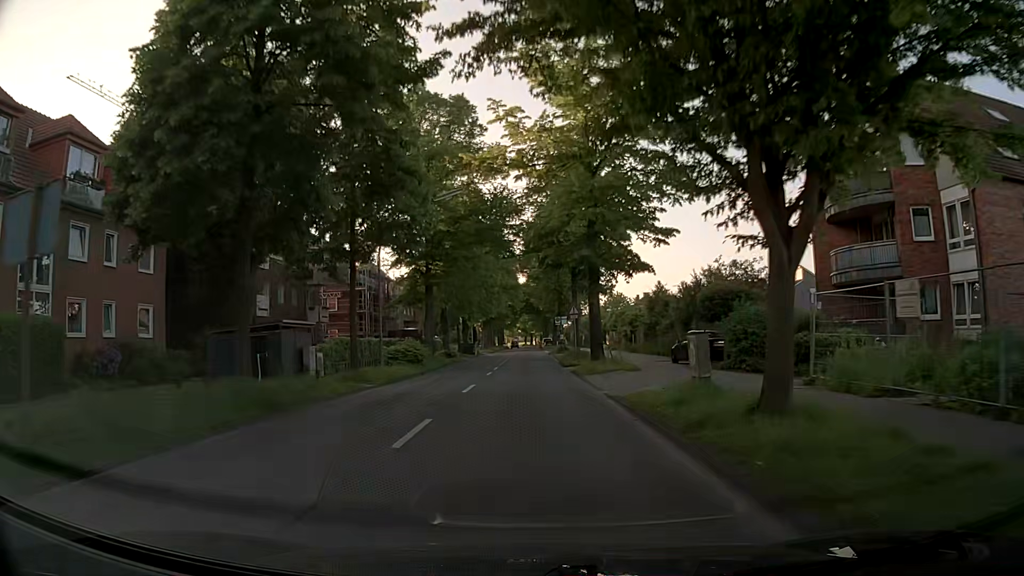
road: secondary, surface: asphalt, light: Day
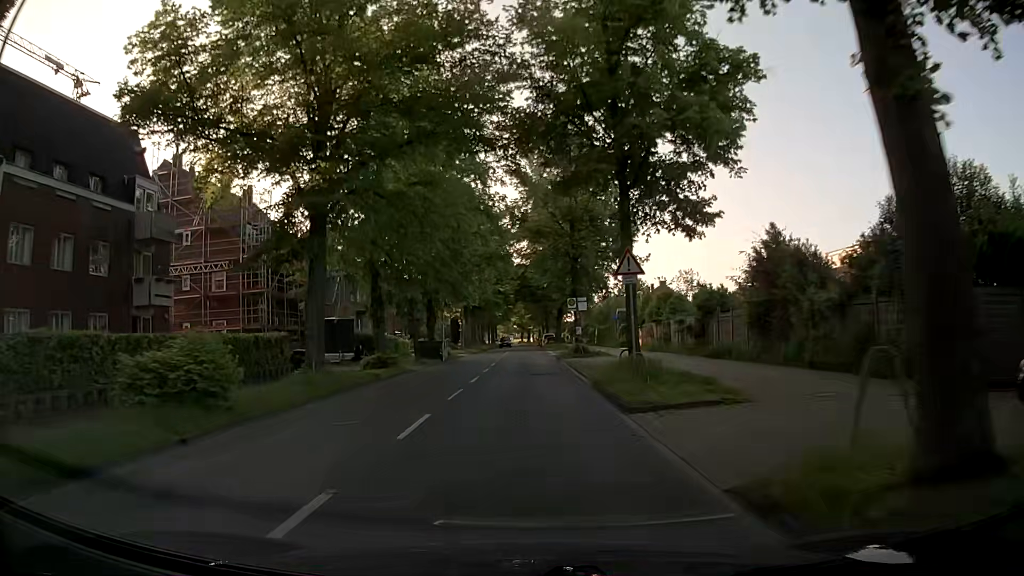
(0.0, +23.8) m; 0°
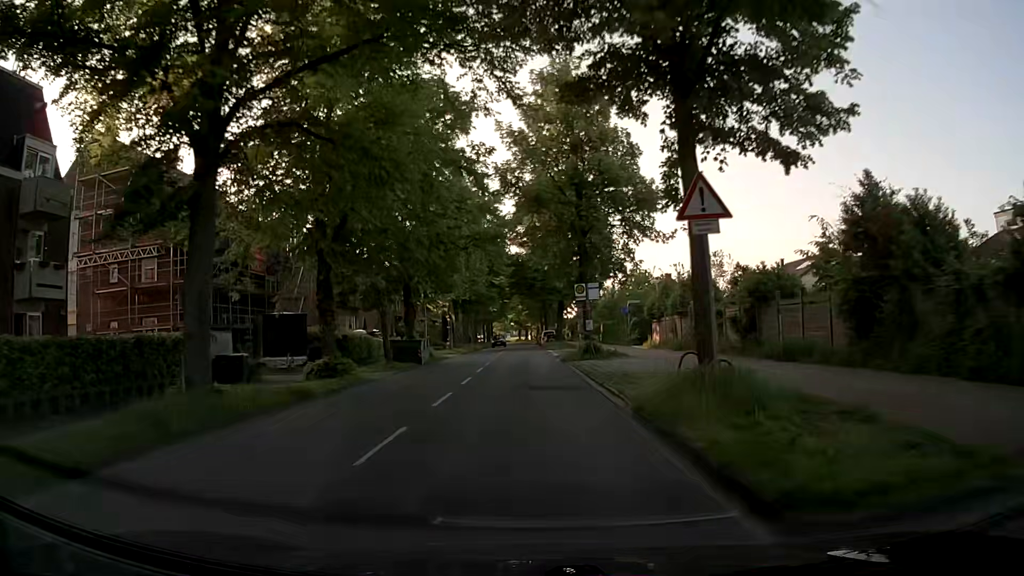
(0.0, +8.0) m; +1°
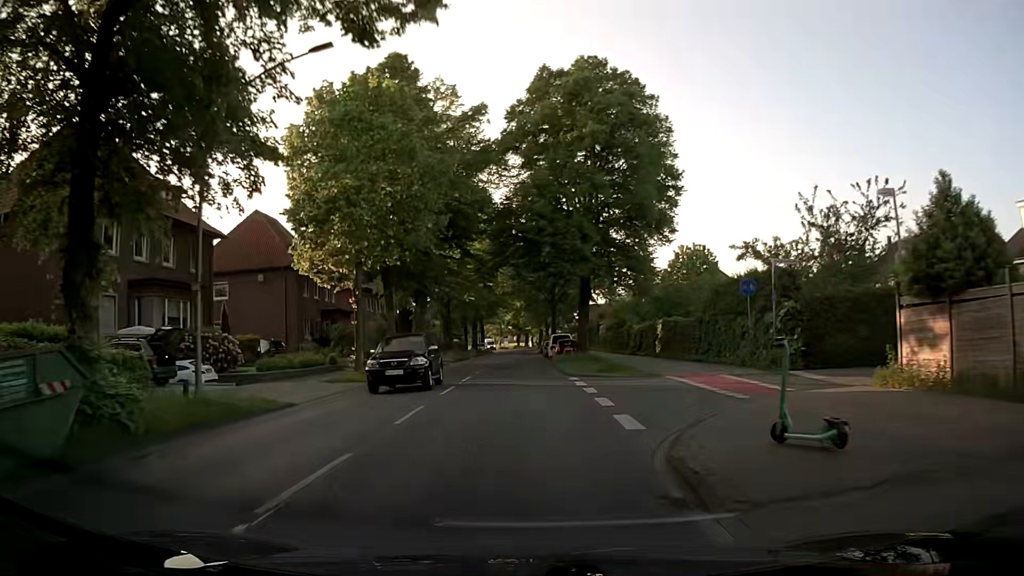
(-0.3, +32.0) m; 0°
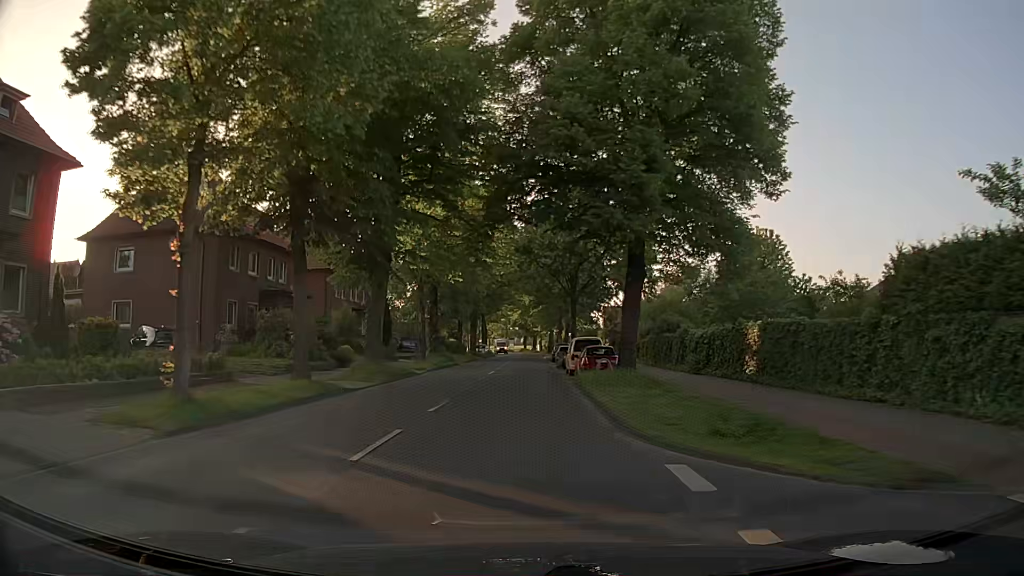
(-0.3, +15.5) m; -1°
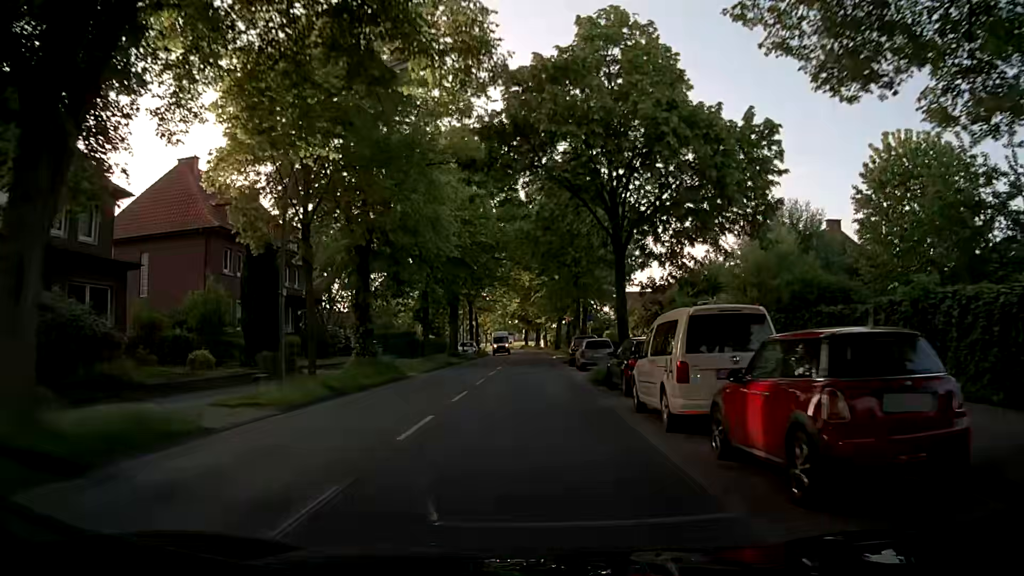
(0.0, +22.5) m; 0°
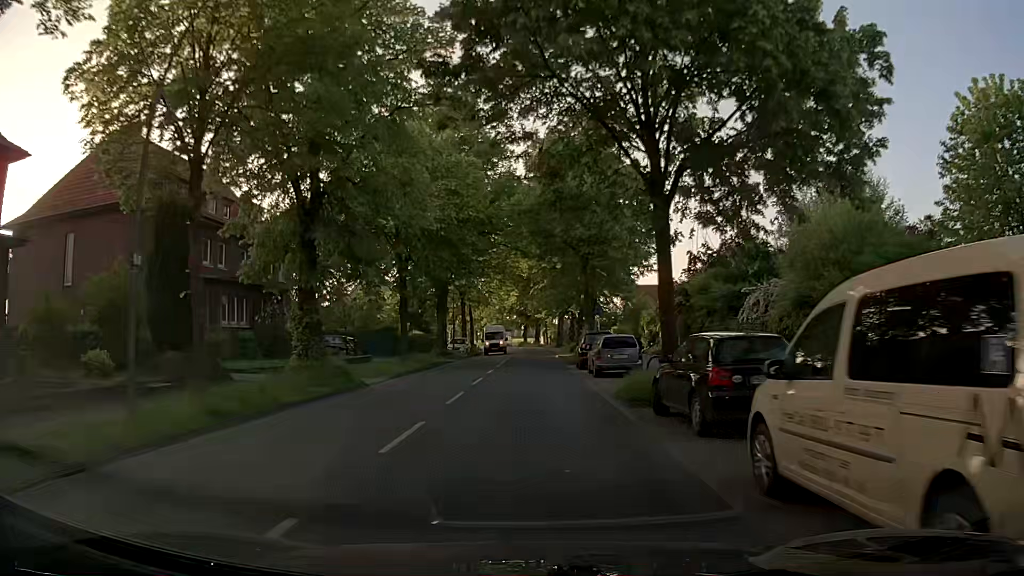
(0.0, +7.3) m; 0°
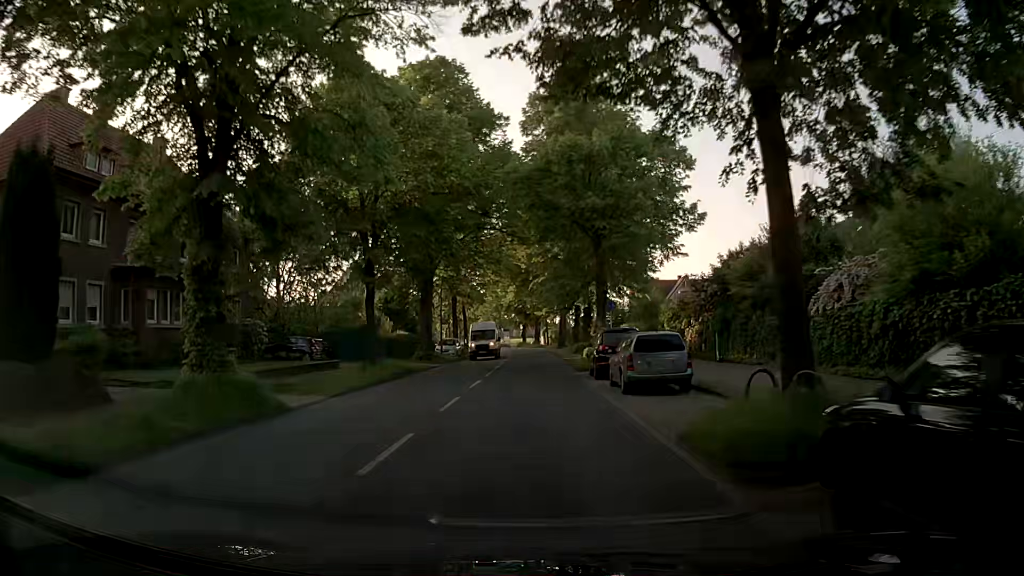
(0.0, +7.3) m; 0°
(0, +10) (0, +20) (0, +30) (0, +40) (0, +50) (0, +60) (0, +70) (-1, +80) (-2, +90) (-4, +100) m
